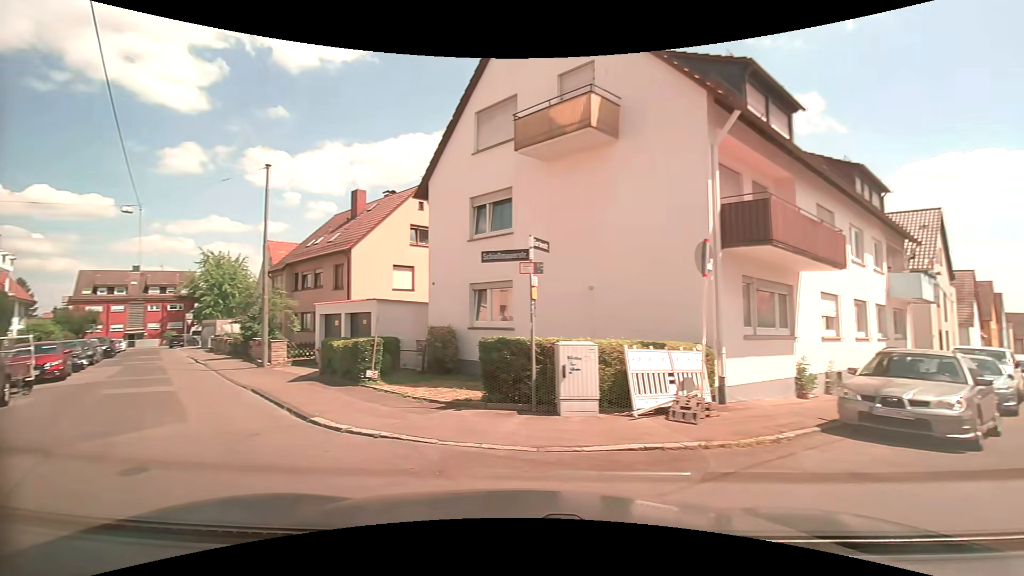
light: Day
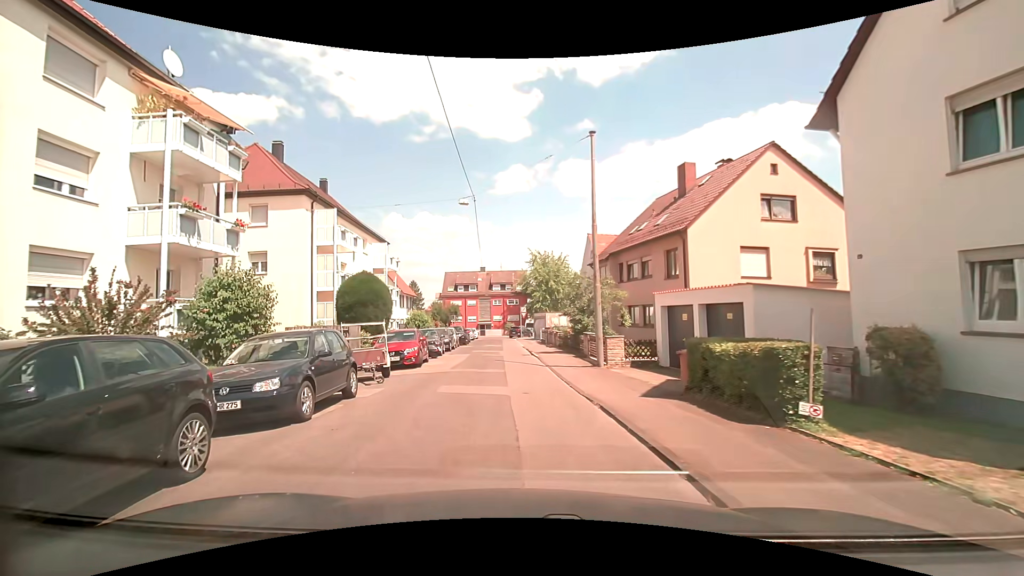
(-1.8, +4.9) m; -34°
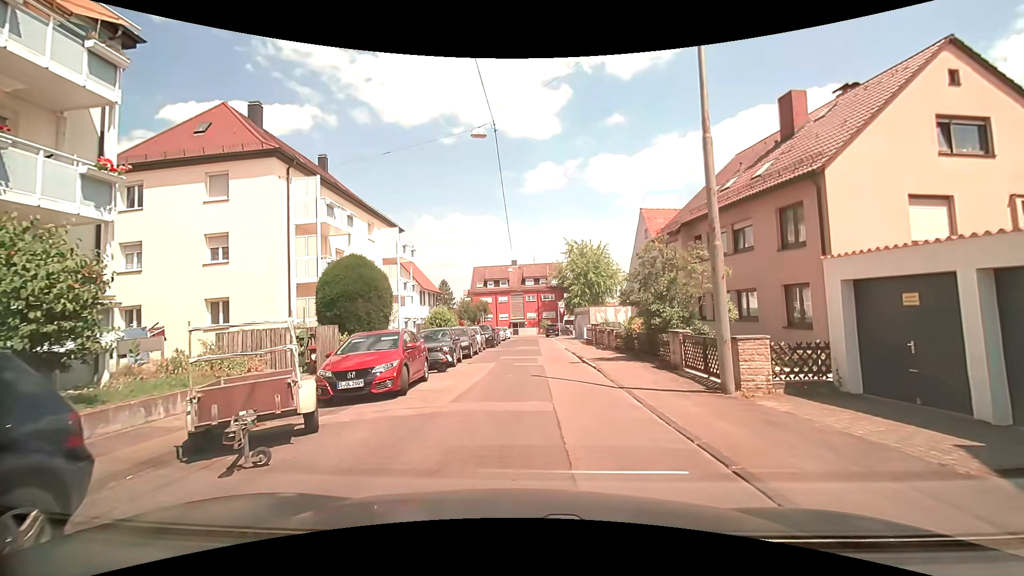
(-0.5, +7.7) m; -5°
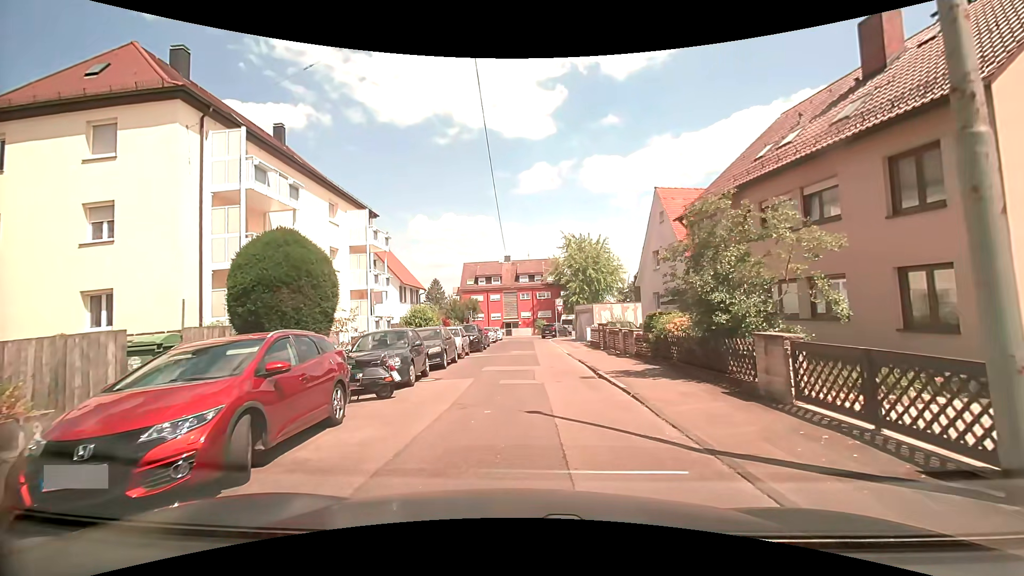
(+0.1, +5.8) m; 0°
